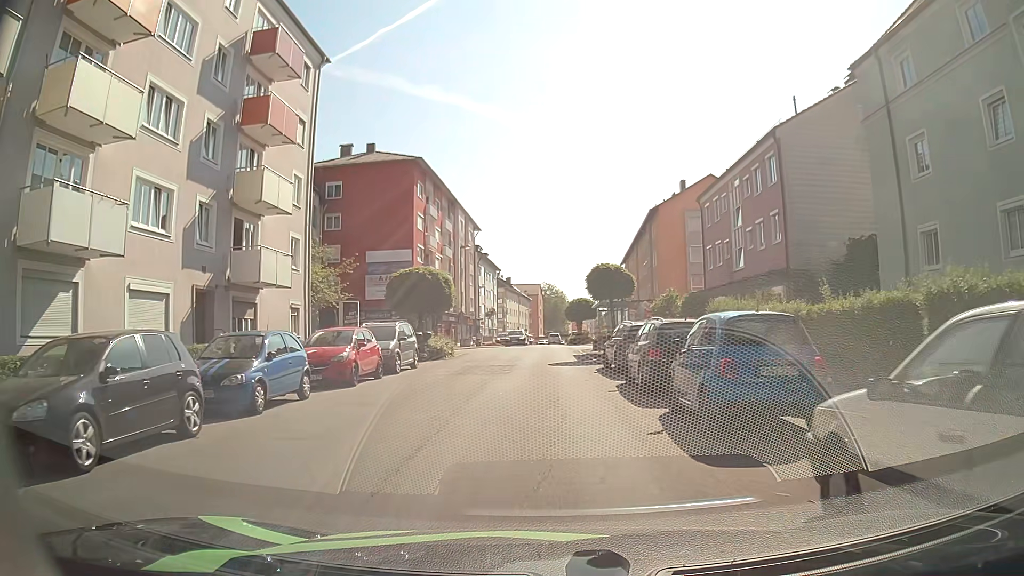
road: tertiary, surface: asphalt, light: Day
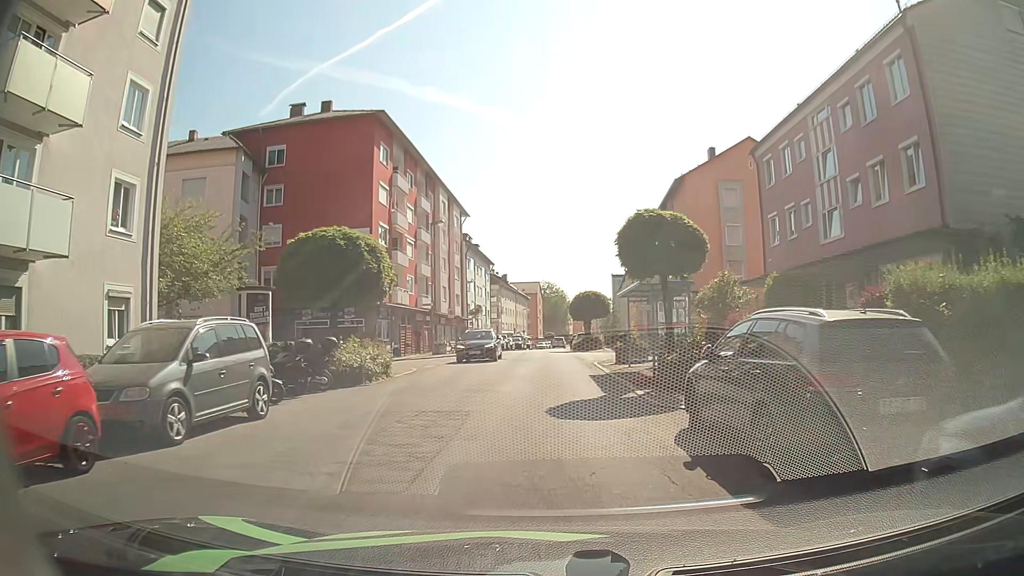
(+0.1, +13.3) m; 0°
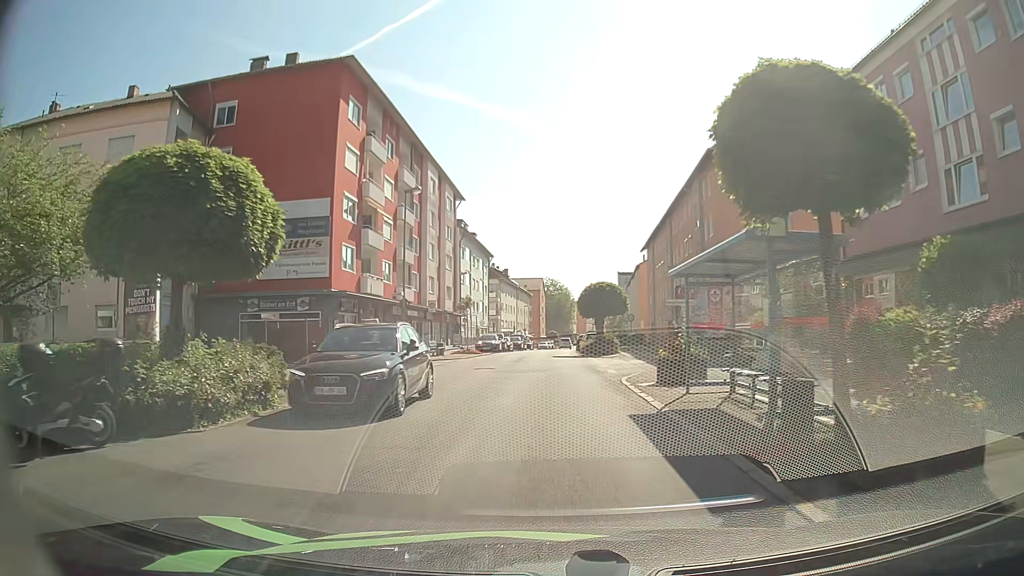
(-0.1, +9.0) m; -1°
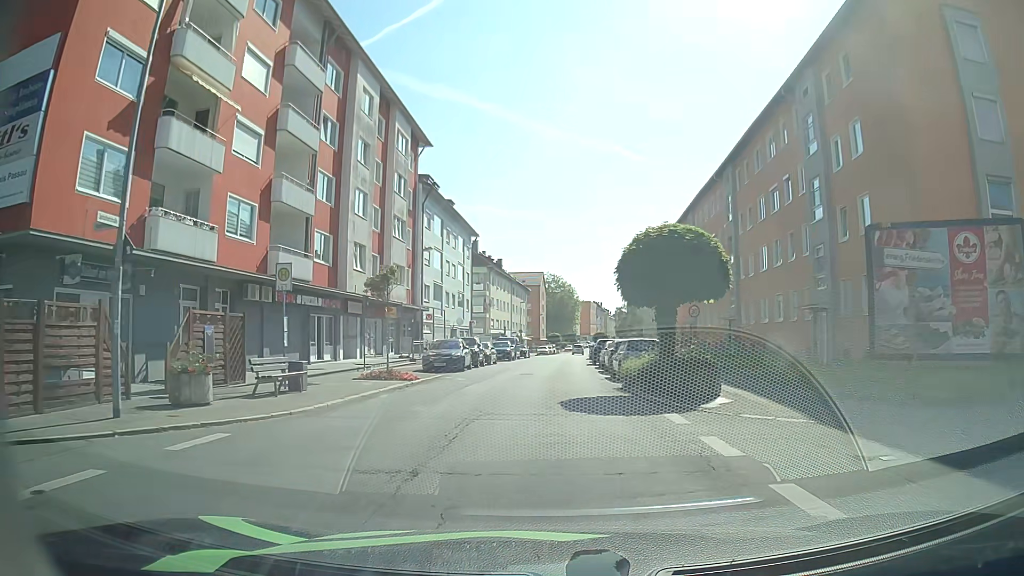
(-0.1, +22.3) m; -1°
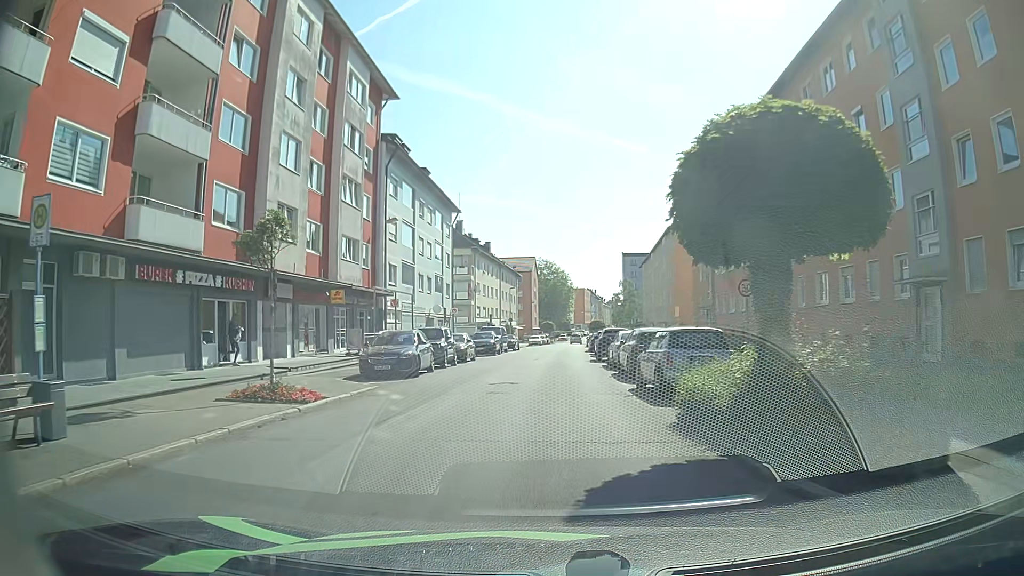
(+0.1, +9.1) m; +1°
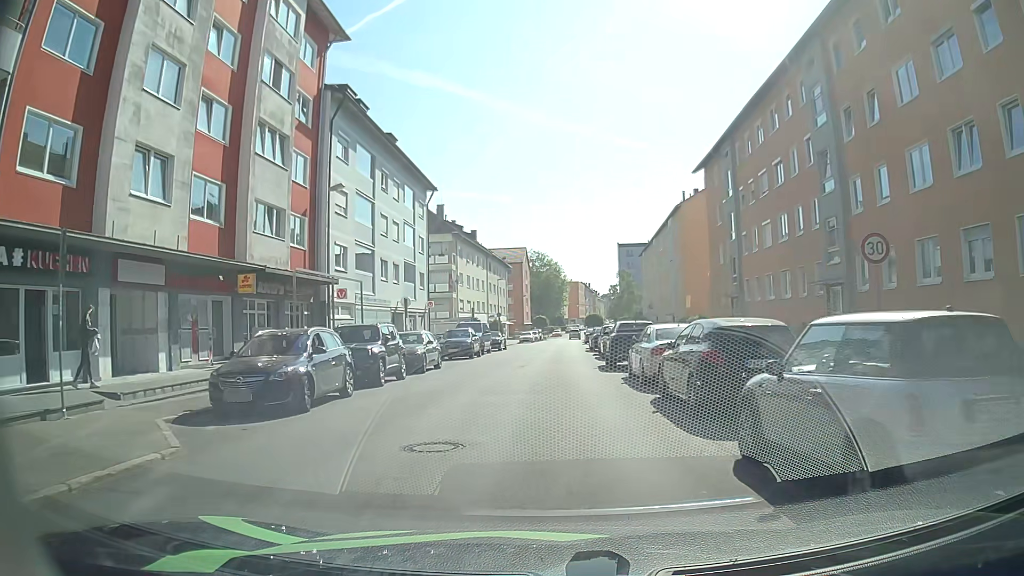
(+0.1, +9.3) m; +1°
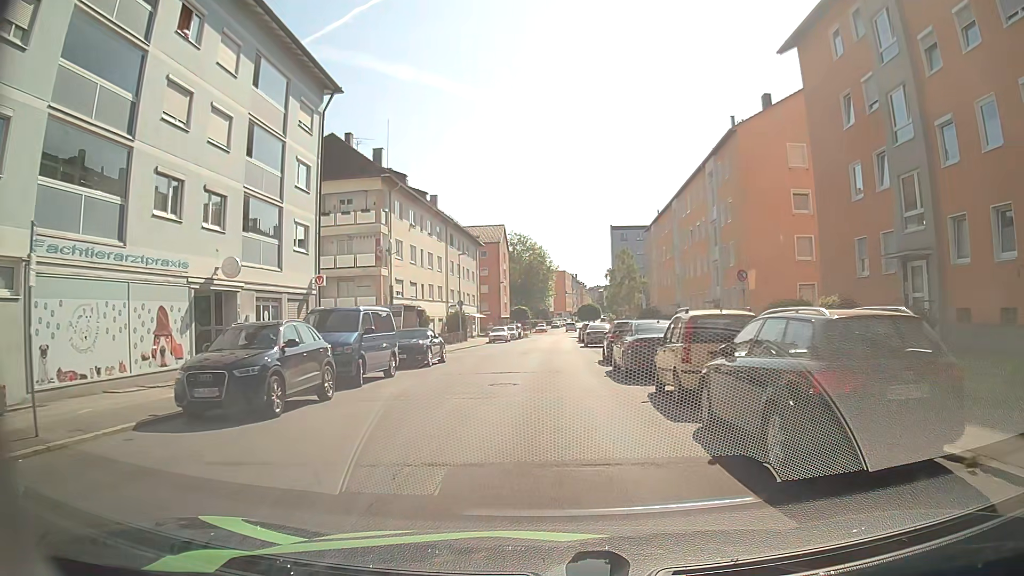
(+0.2, +23.8) m; +1°
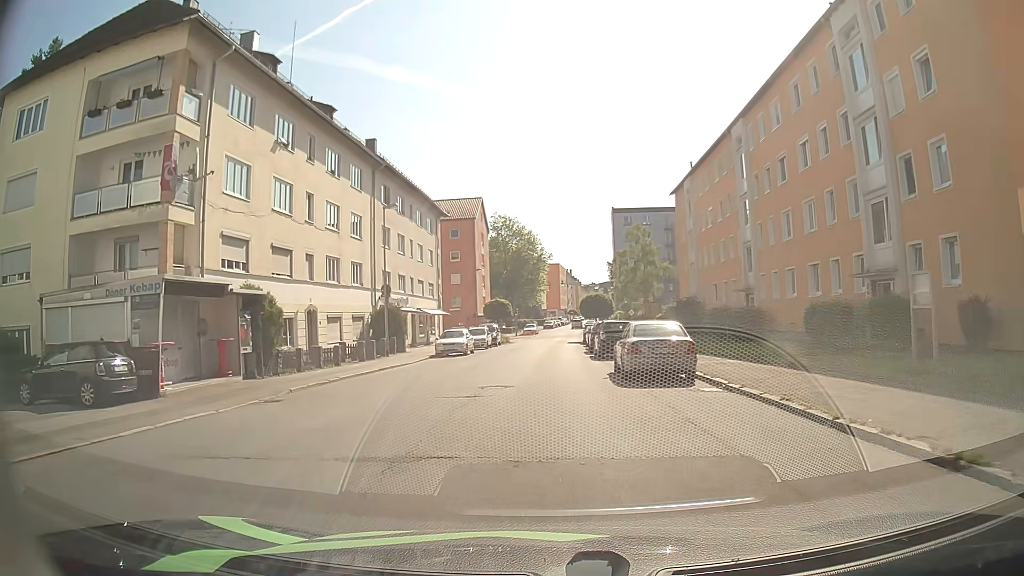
(+0.1, +25.2) m; 0°
(0, +10) (0, +20) (0, +30) (0, +40) (+1, +50) (+1, +60) (+1, +70) (-7, +75) (-17, +76) (-27, +77) m
